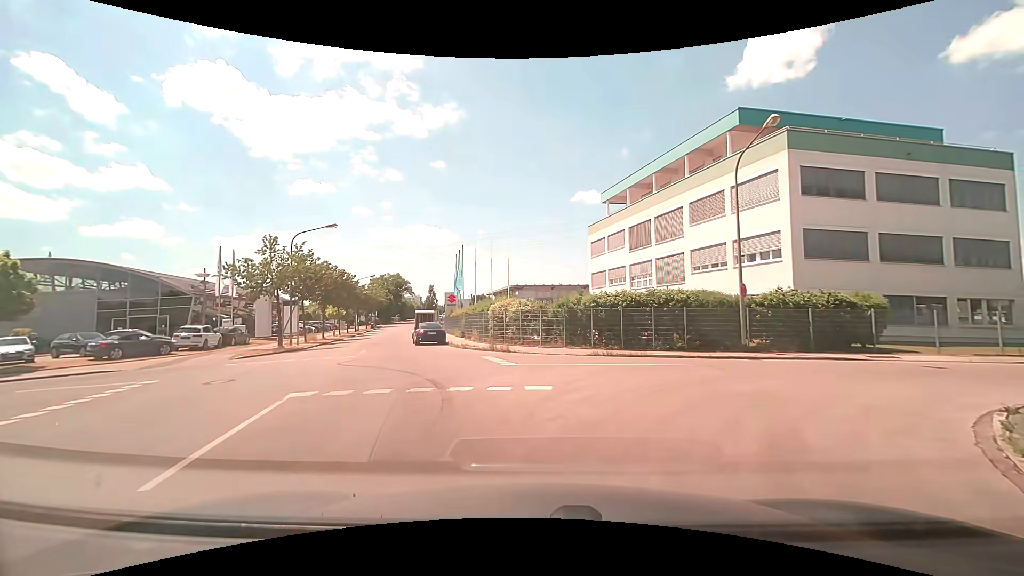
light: Day
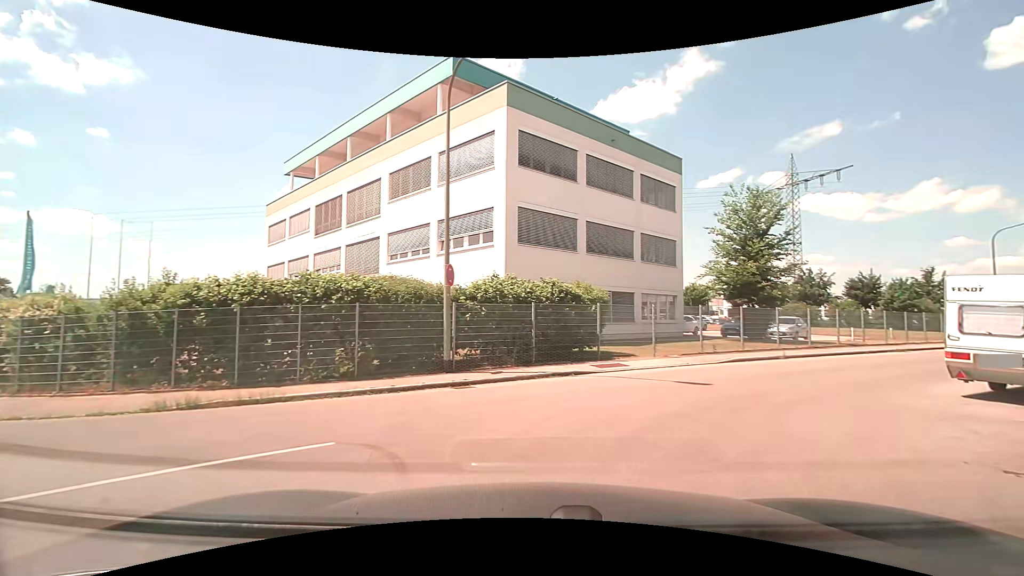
(+2.2, +9.2) m; +31°
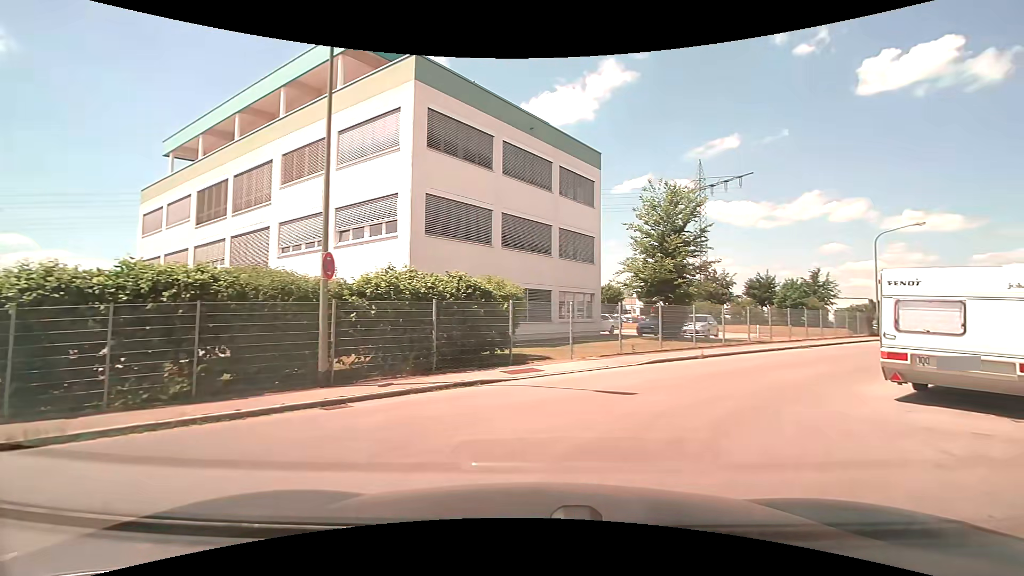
(+0.2, +2.1) m; +9°
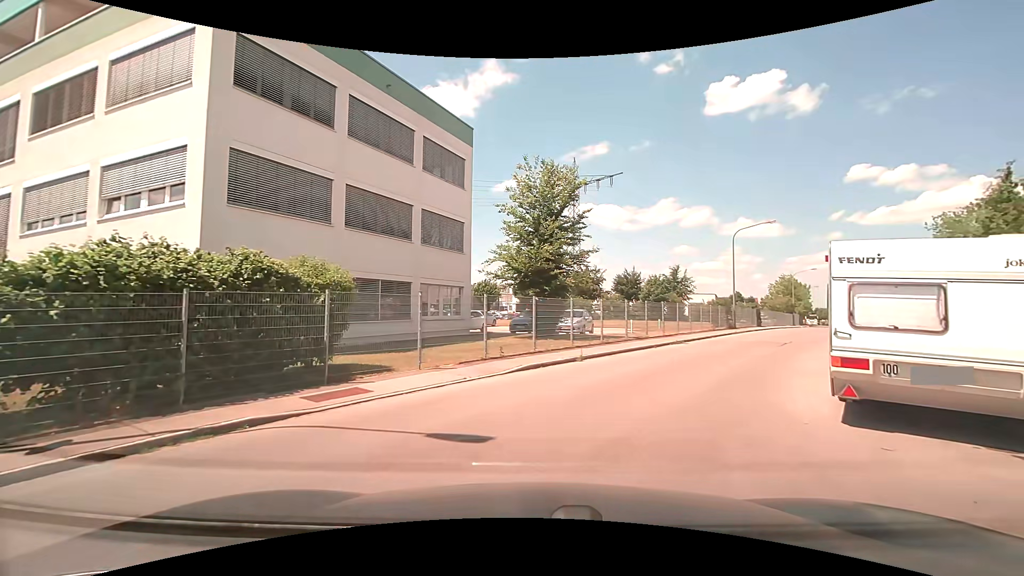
(+0.5, +3.9) m; +14°
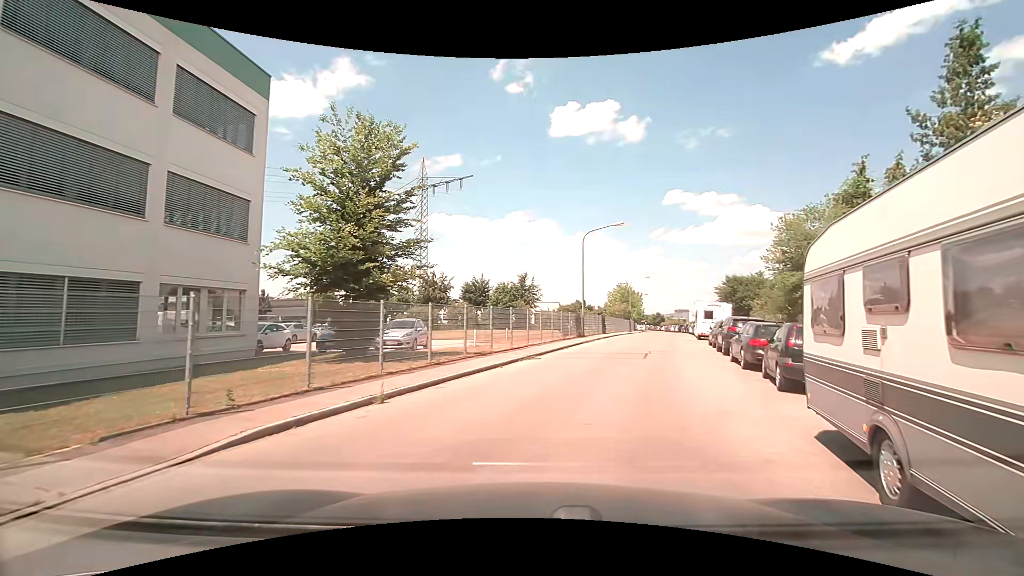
(+0.9, +5.8) m; +17°
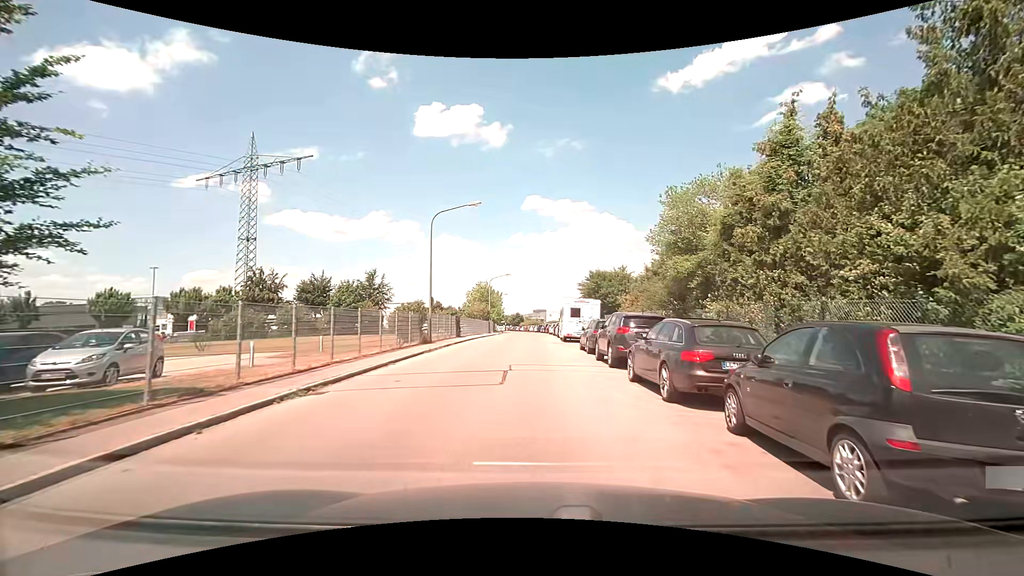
(+1.1, +7.7) m; +15°
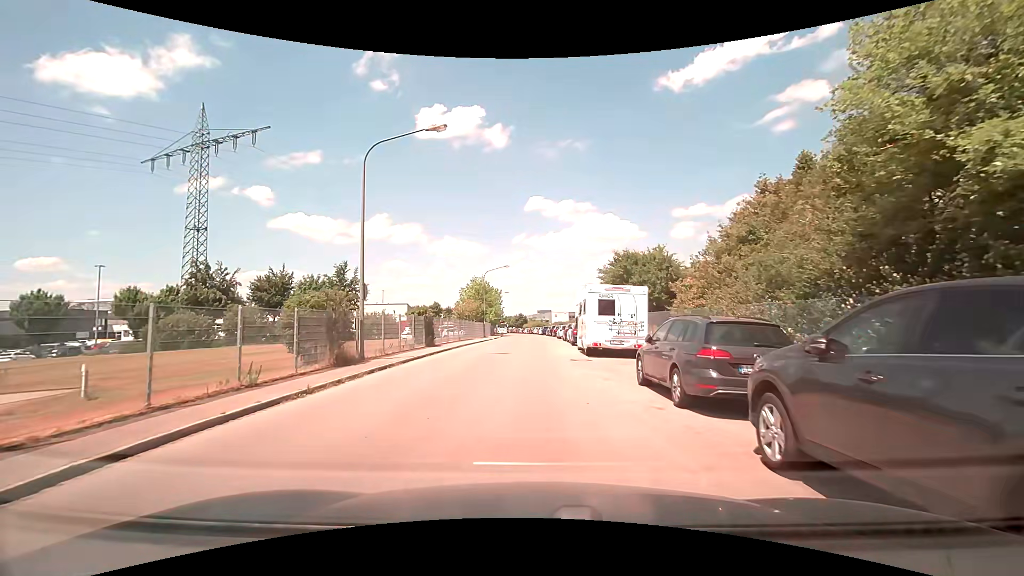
(+0.2, +12.8) m; 0°
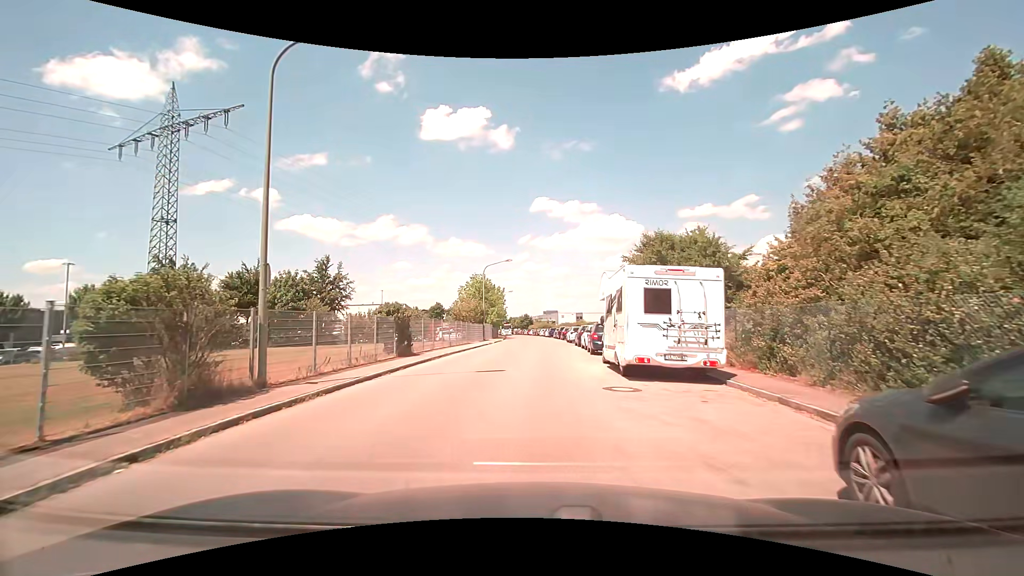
(0.0, +7.1) m; 0°
